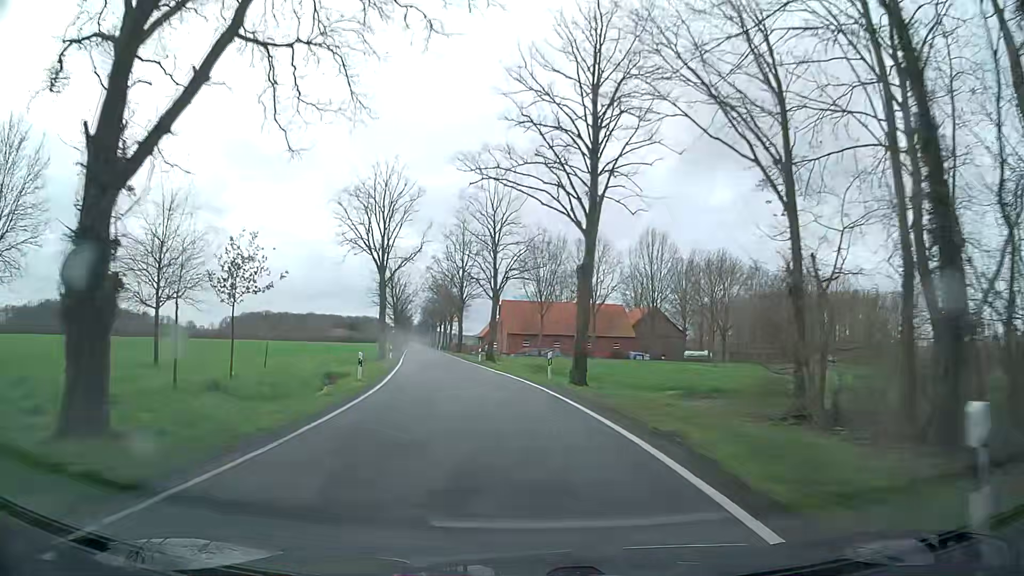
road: tertiary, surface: asphalt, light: Day
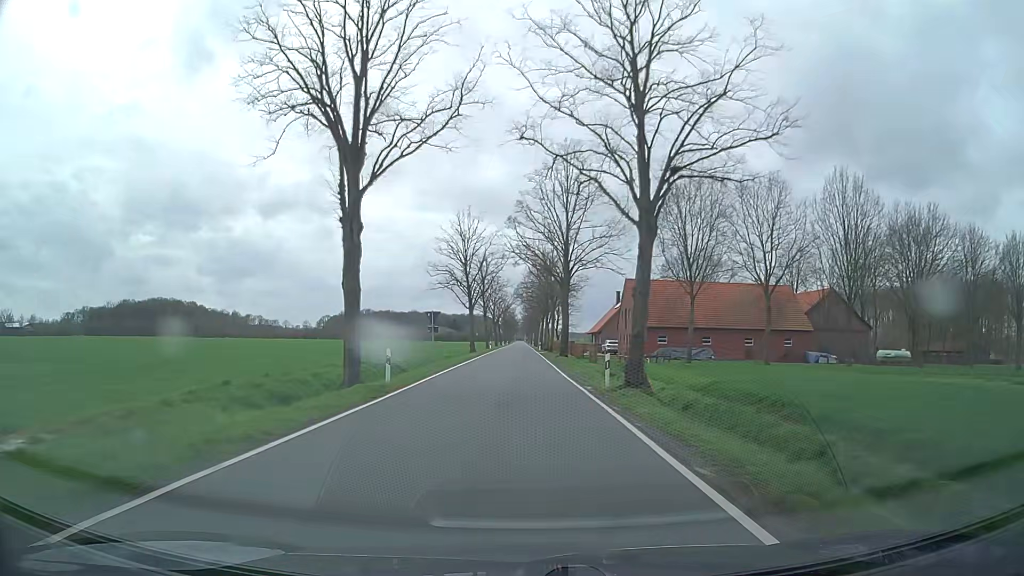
(-1.7, +29.5) m; -8°
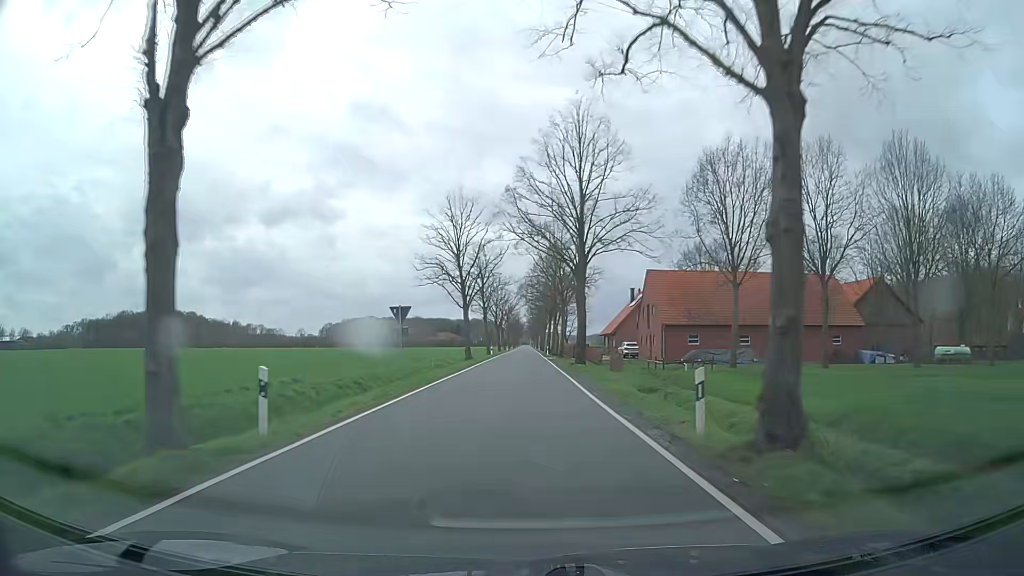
(-0.1, +10.2) m; -1°
(0, +10) (0, +20) (0, +30) (0, +40) (0, +50) (0, +60) (0, +70) (0, +80) (0, +90) (0, +100) m
